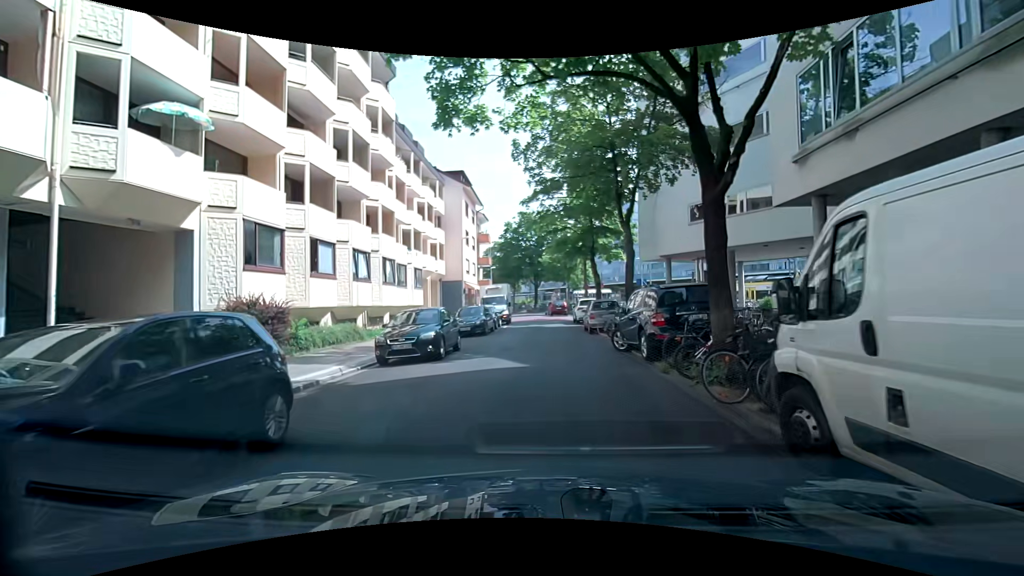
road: residential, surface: asphalt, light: Day
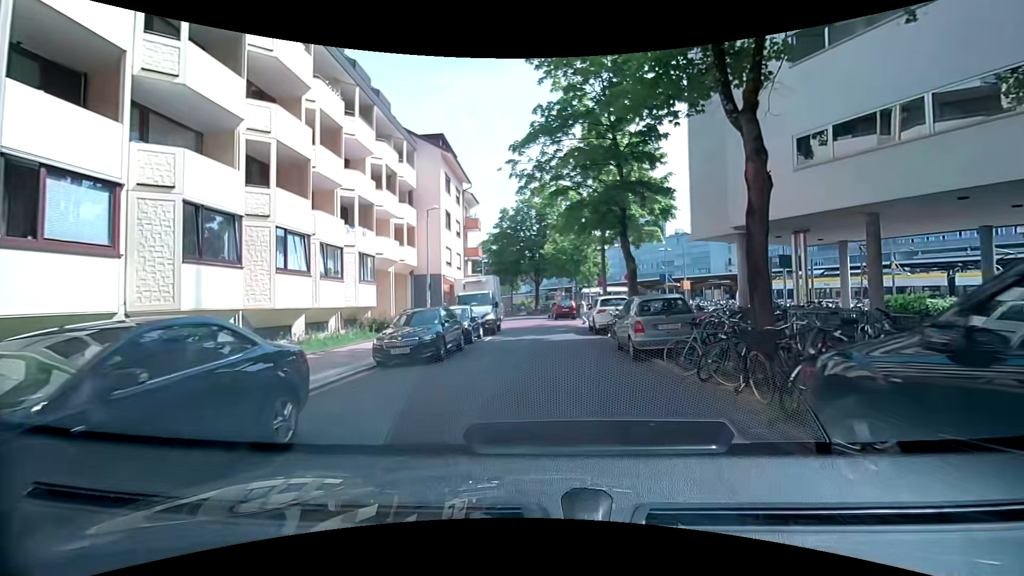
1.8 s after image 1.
(-0.4, +10.9) m; -2°
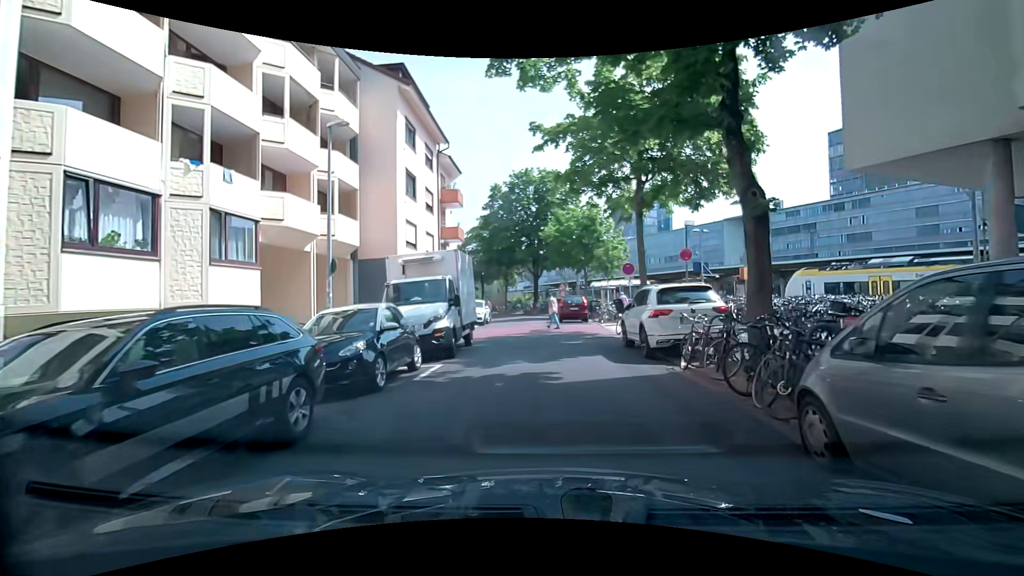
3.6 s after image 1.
(-0.2, +10.8) m; -1°
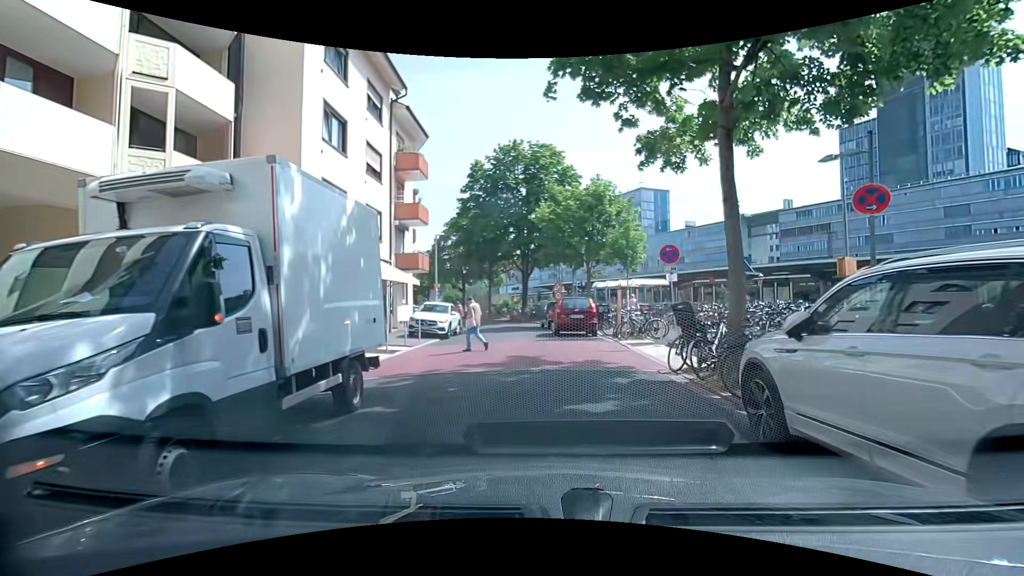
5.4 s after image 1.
(0.0, +9.1) m; +3°
